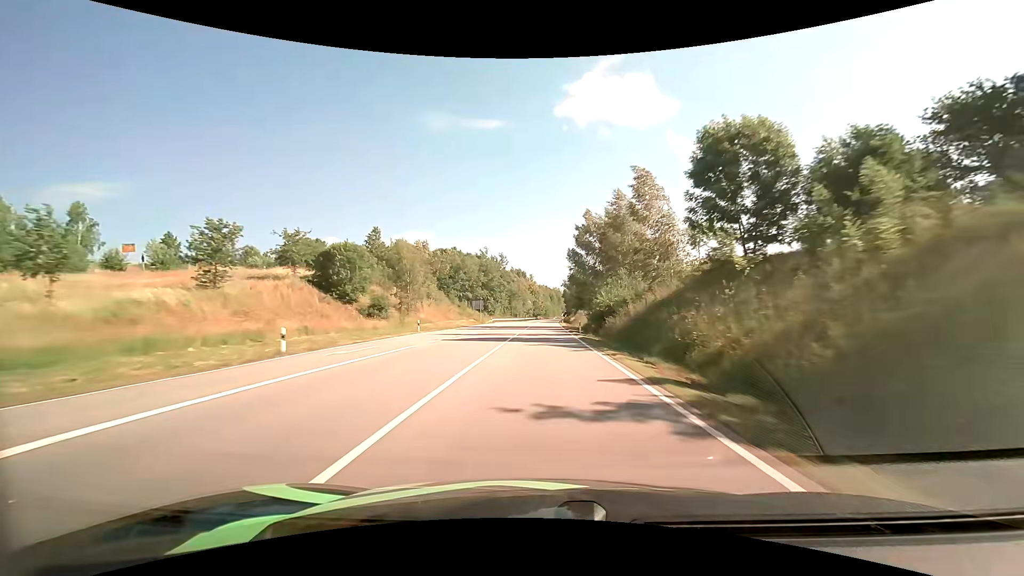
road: primary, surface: asphalt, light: Day
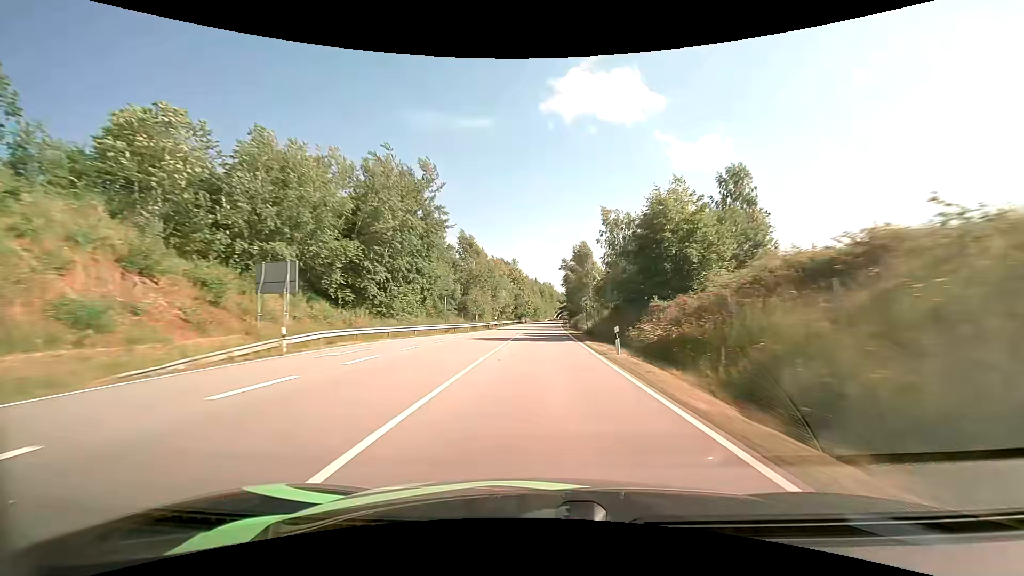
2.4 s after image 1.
(+1.0, +70.7) m; +1°
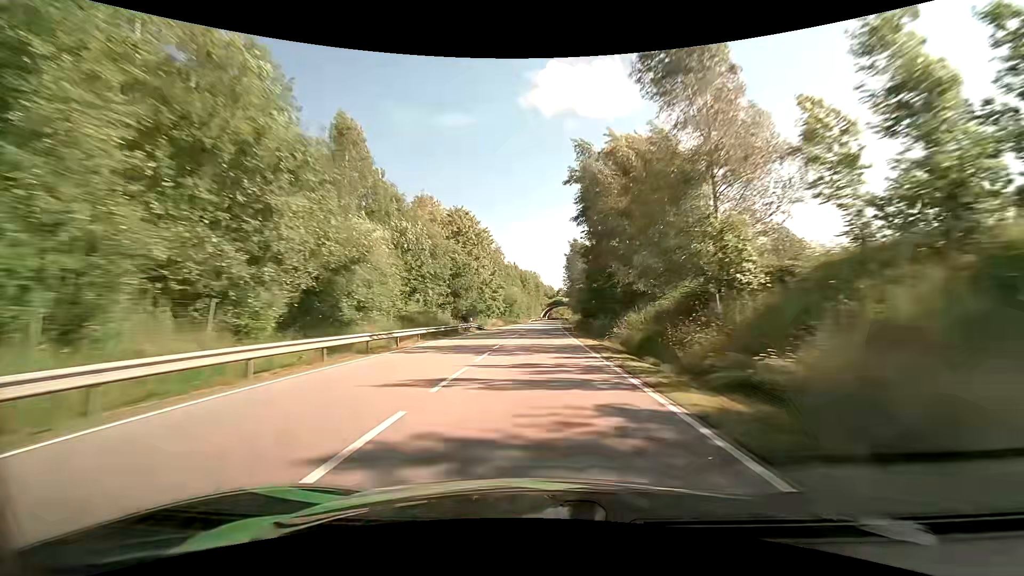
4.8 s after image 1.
(+1.1, +70.8) m; +2°
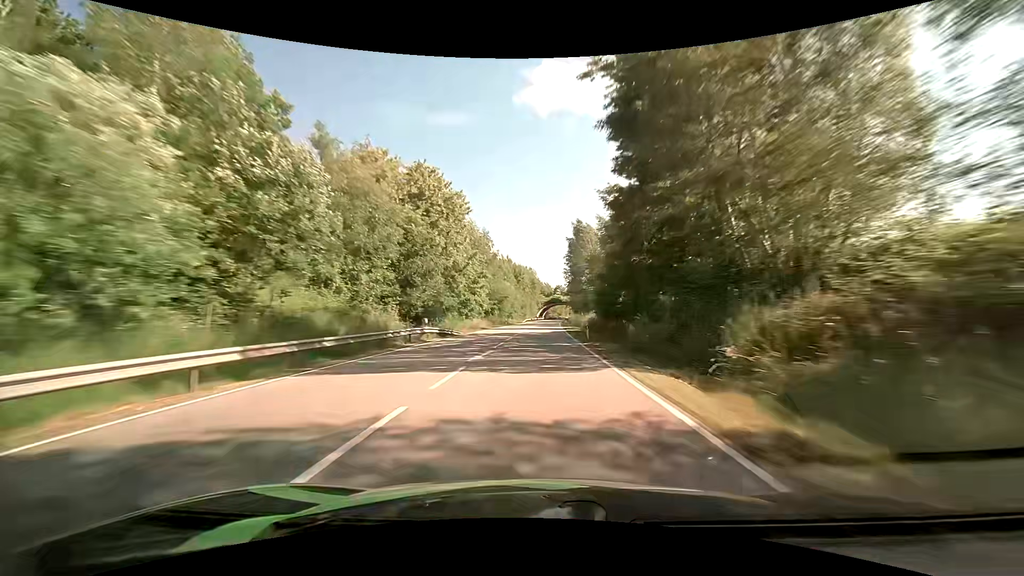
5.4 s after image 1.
(0.0, +17.7) m; 0°
(0, +10) (0, +20) (0, +30) (0, +40) (0, +50) (+1, +60) (+1, +70) (+1, +80) (+2, +90) (+2, +100) m
